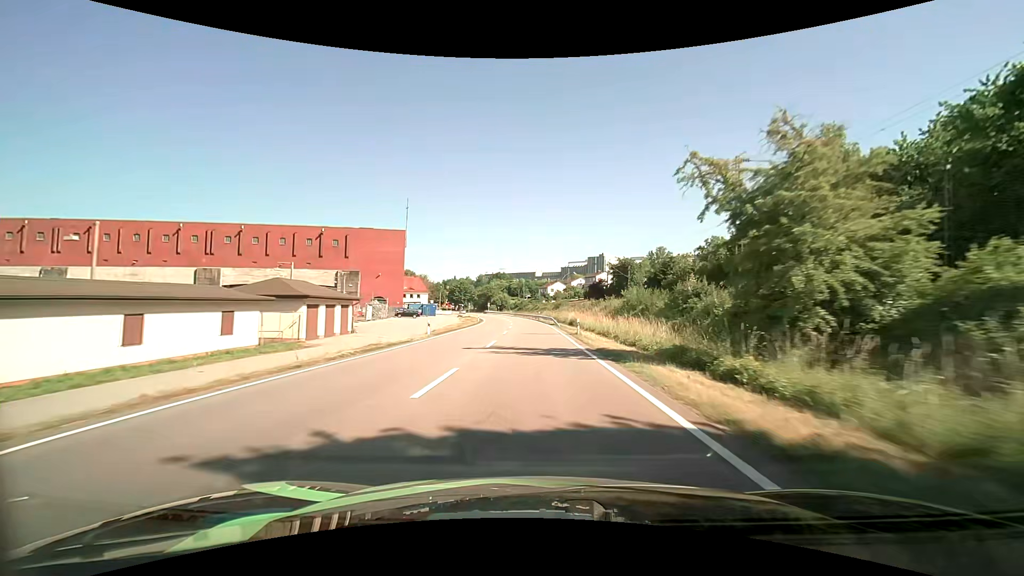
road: primary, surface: asphalt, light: Day
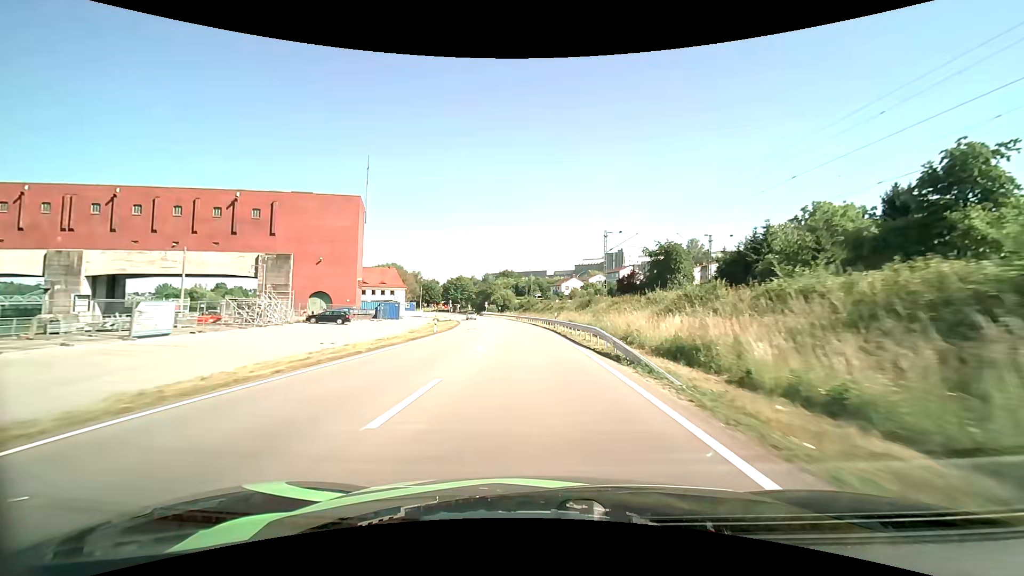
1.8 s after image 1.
(-0.3, +38.0) m; -1°
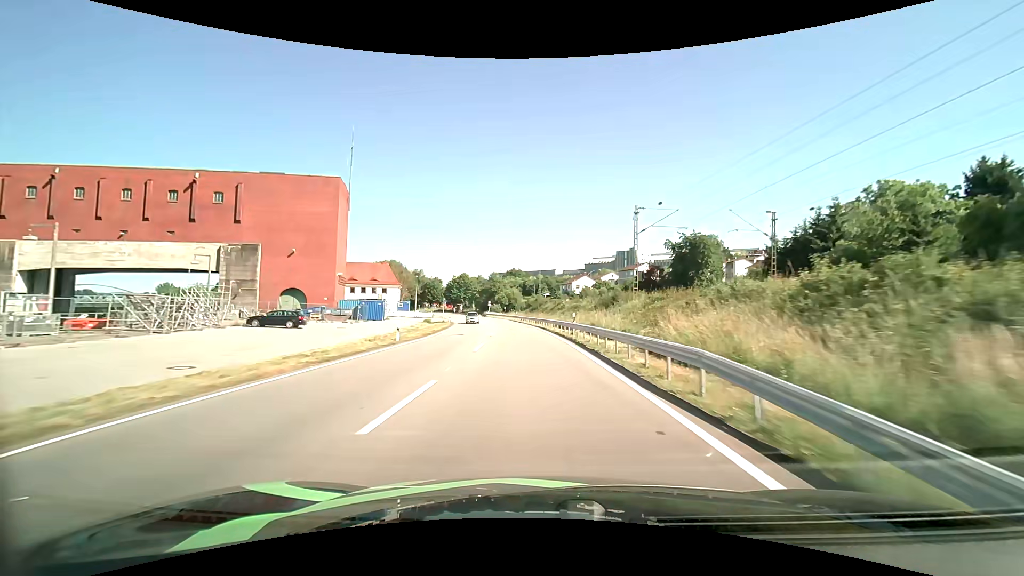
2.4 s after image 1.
(-0.1, +12.3) m; -1°
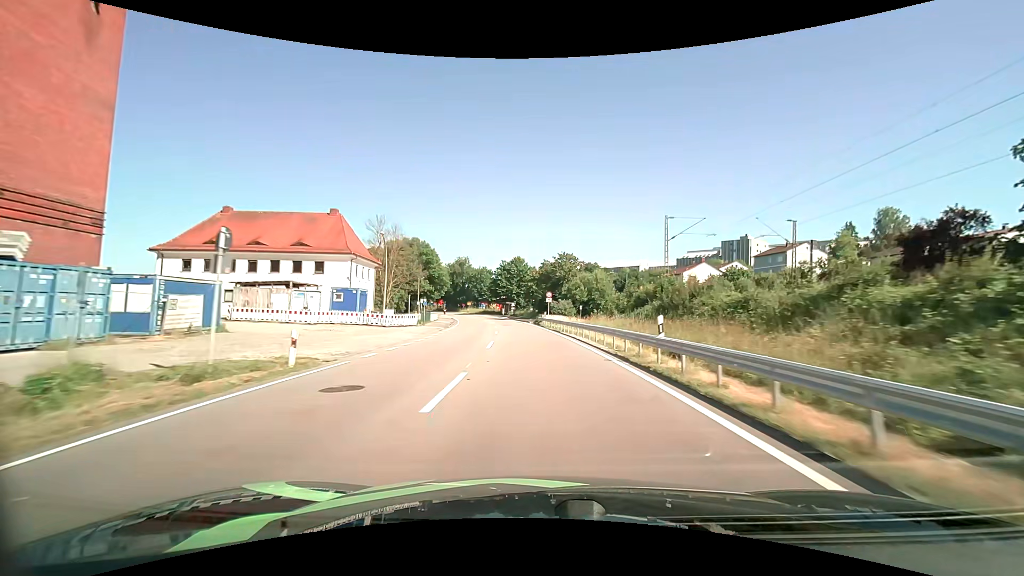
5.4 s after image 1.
(-4.0, +58.8) m; -8°
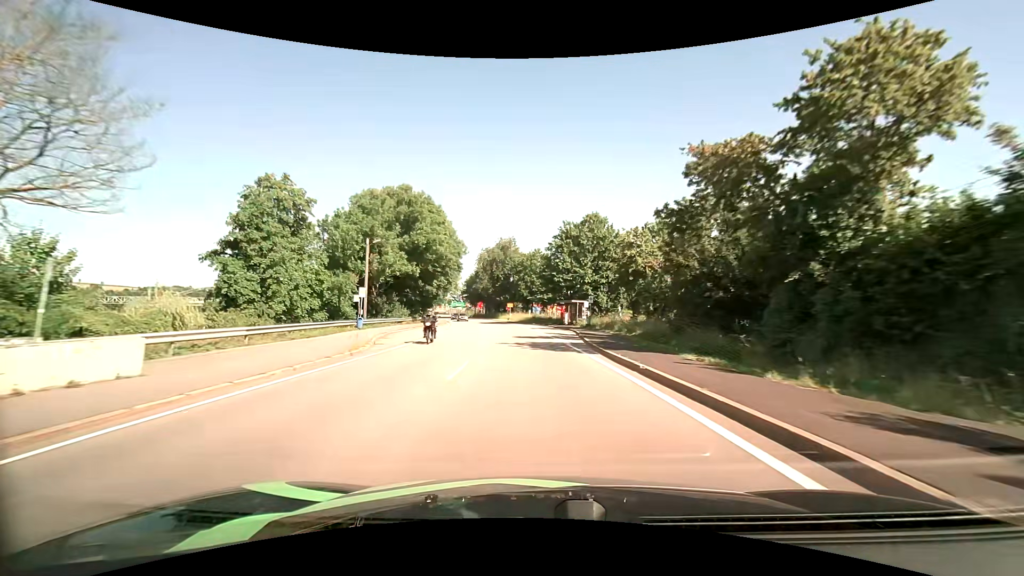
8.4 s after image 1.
(-3.4, +56.4) m; -8°
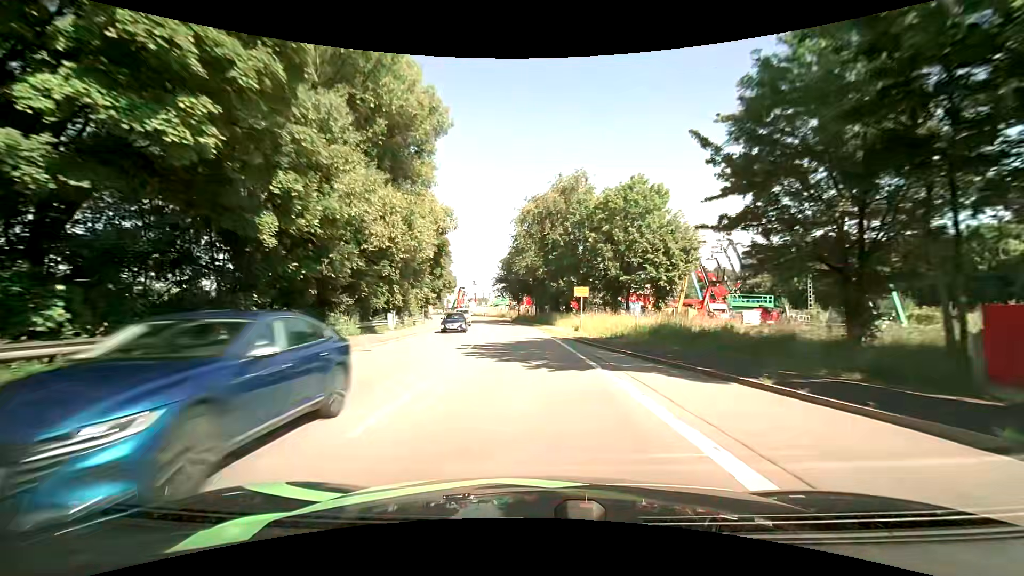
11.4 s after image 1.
(-3.3, +52.9) m; -7°
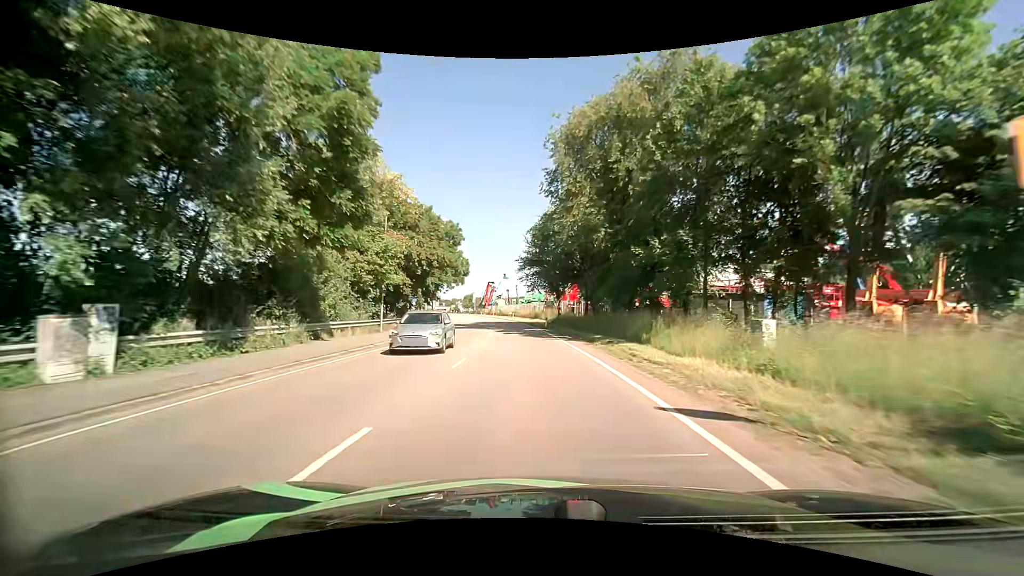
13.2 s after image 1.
(-1.2, +27.5) m; -4°
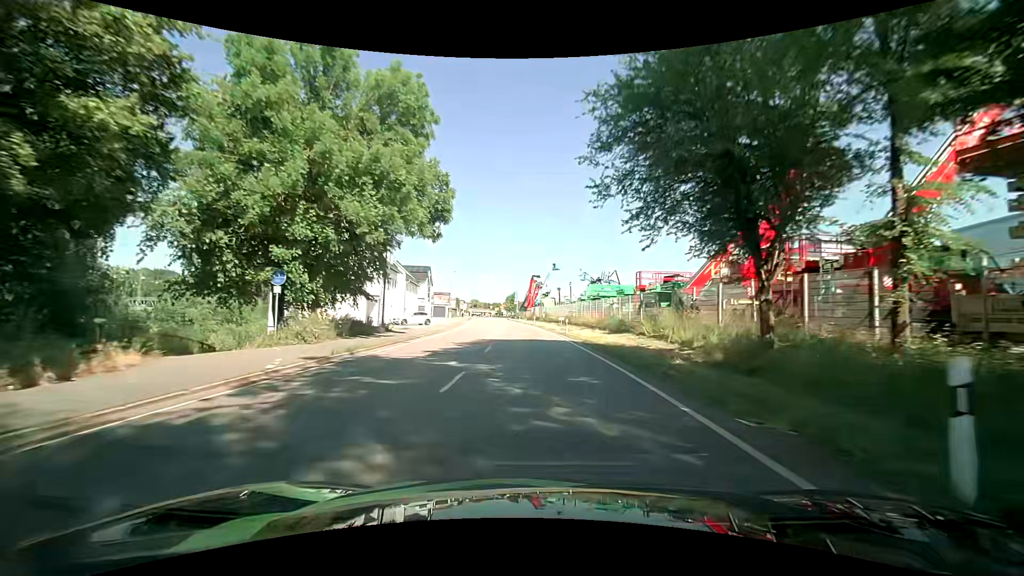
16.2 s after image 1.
(-2.1, +39.5) m; -6°
